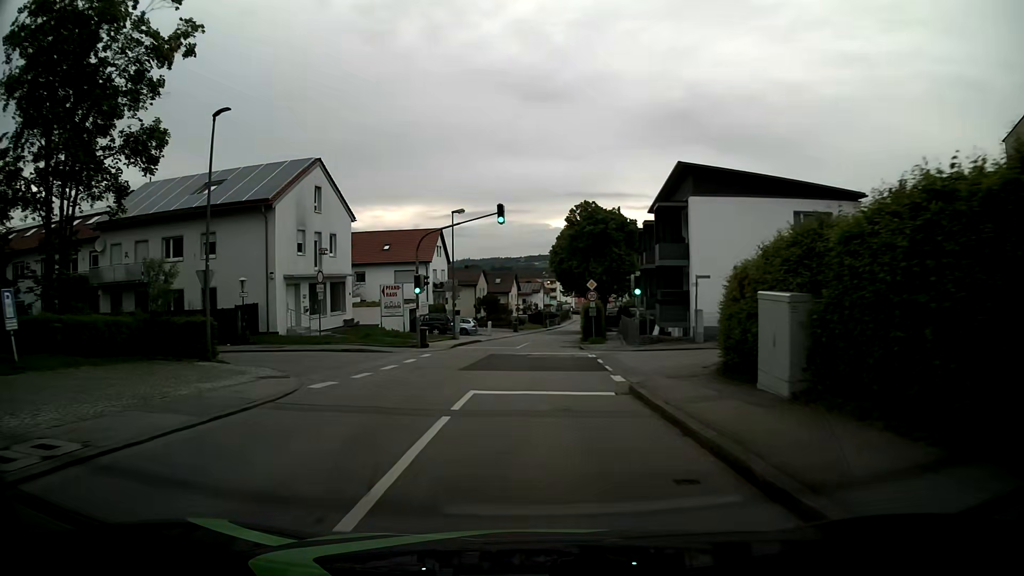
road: unclassified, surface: asphalt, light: Day
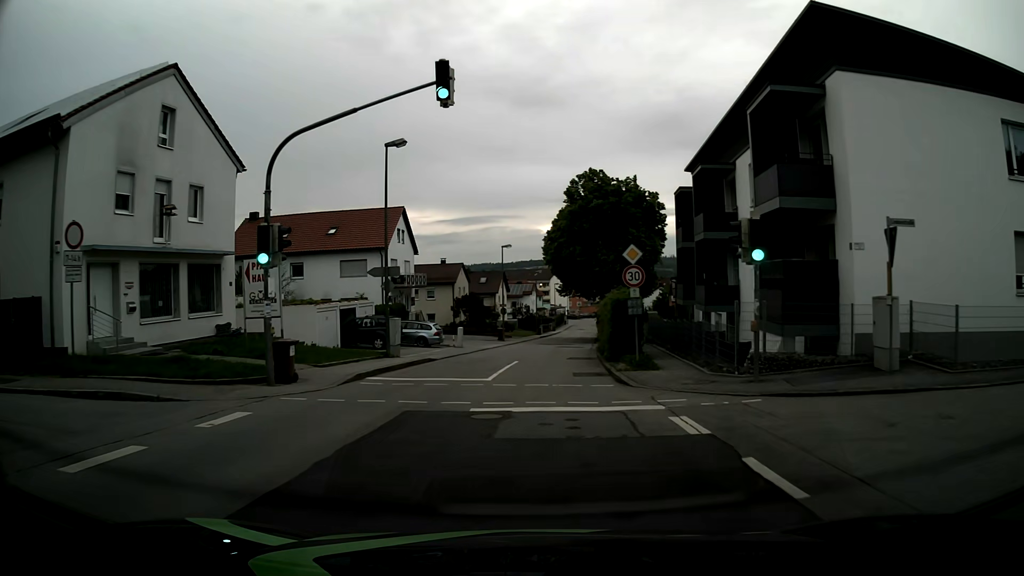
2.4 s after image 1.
(0.0, +16.8) m; 0°
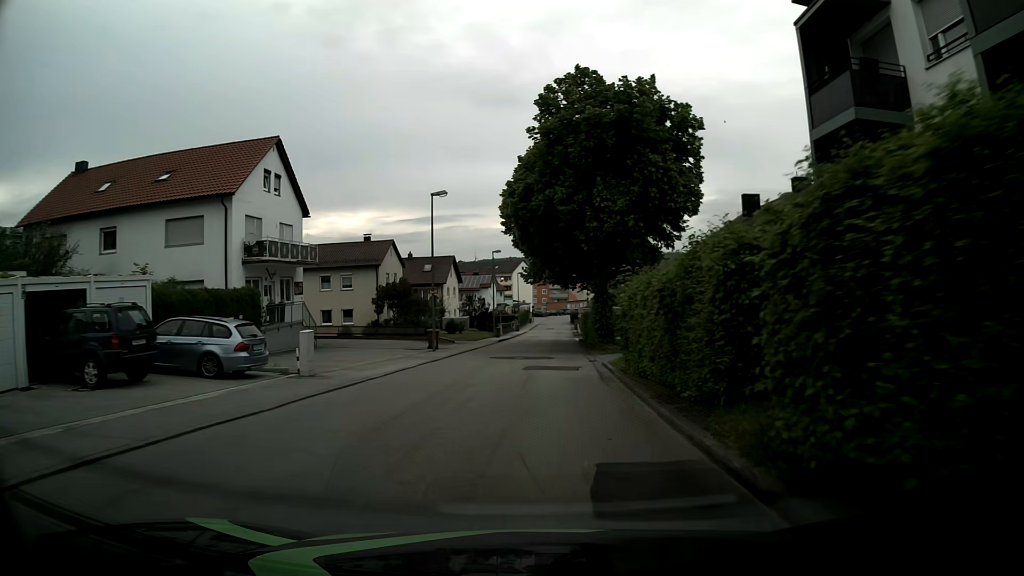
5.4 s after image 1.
(+0.5, +22.2) m; +2°
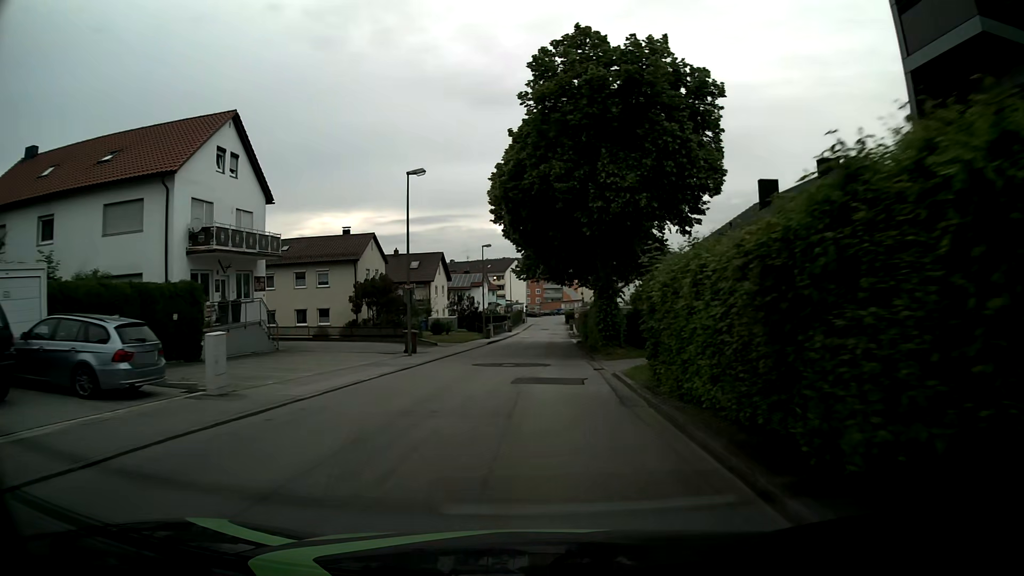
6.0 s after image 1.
(+0.1, +4.9) m; +1°
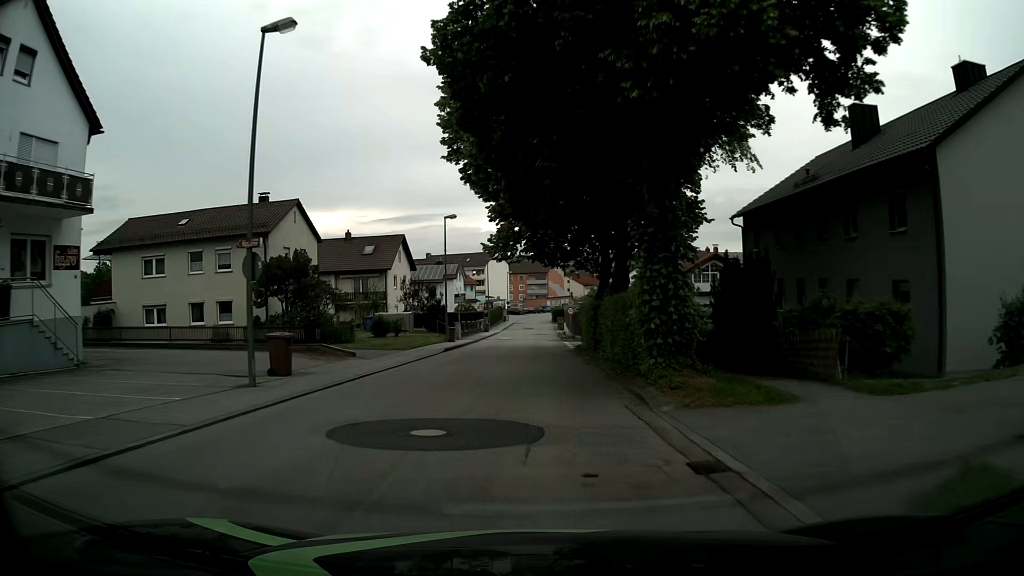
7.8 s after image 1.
(+0.4, +14.9) m; +2°
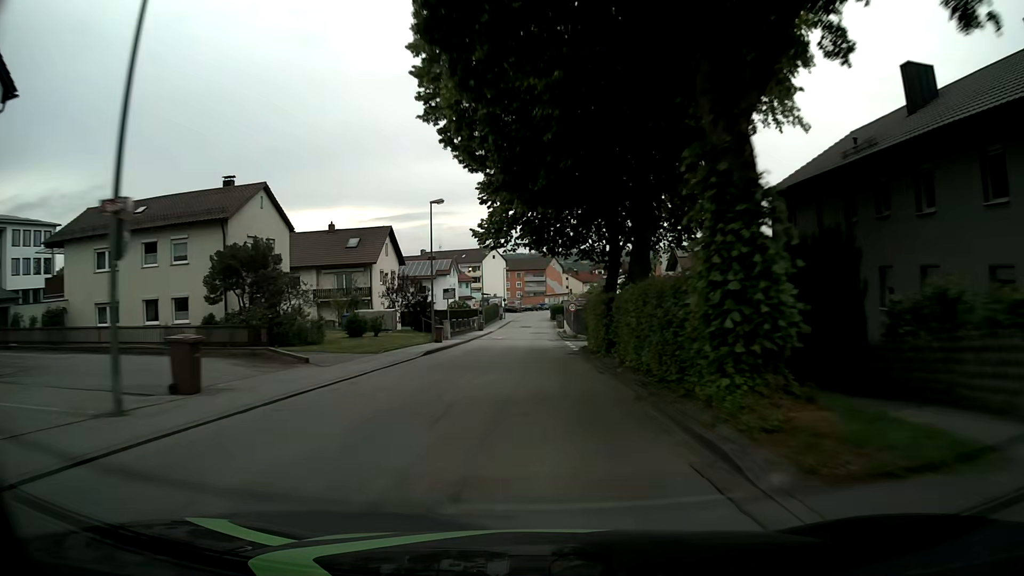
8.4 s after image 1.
(0.0, +4.9) m; 0°
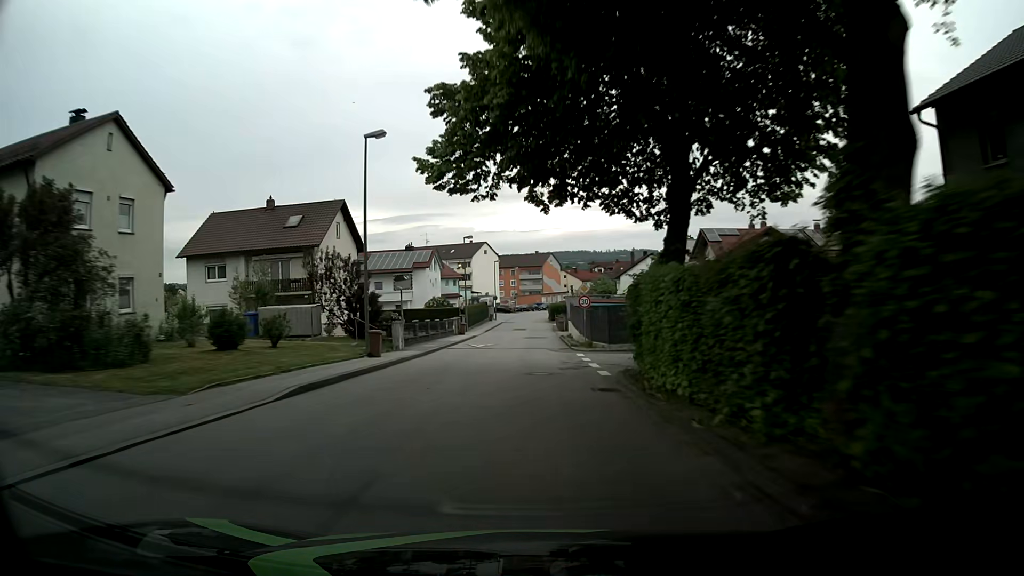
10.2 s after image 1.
(+0.1, +14.3) m; +1°
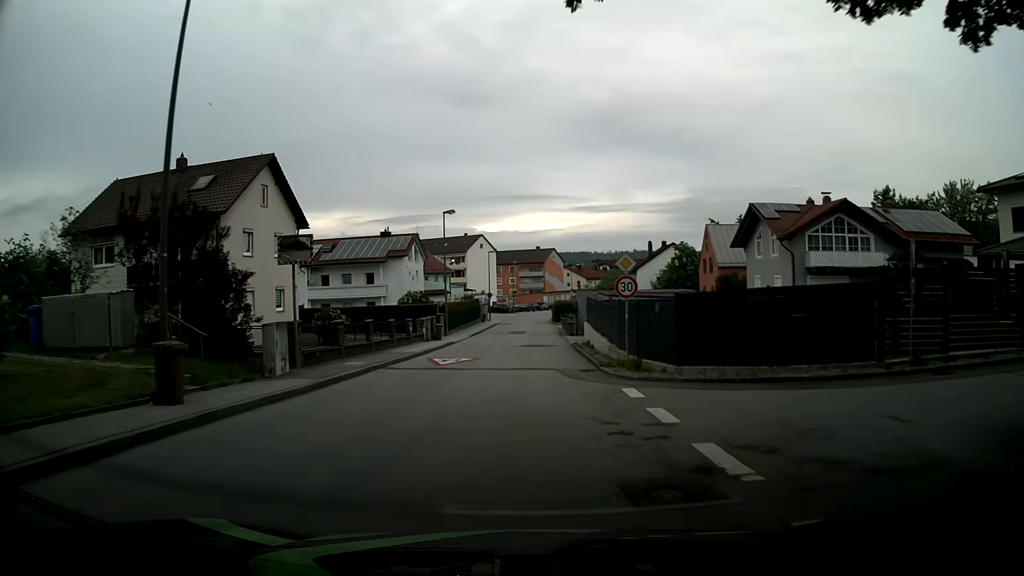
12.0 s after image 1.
(-0.1, +13.8) m; 0°
